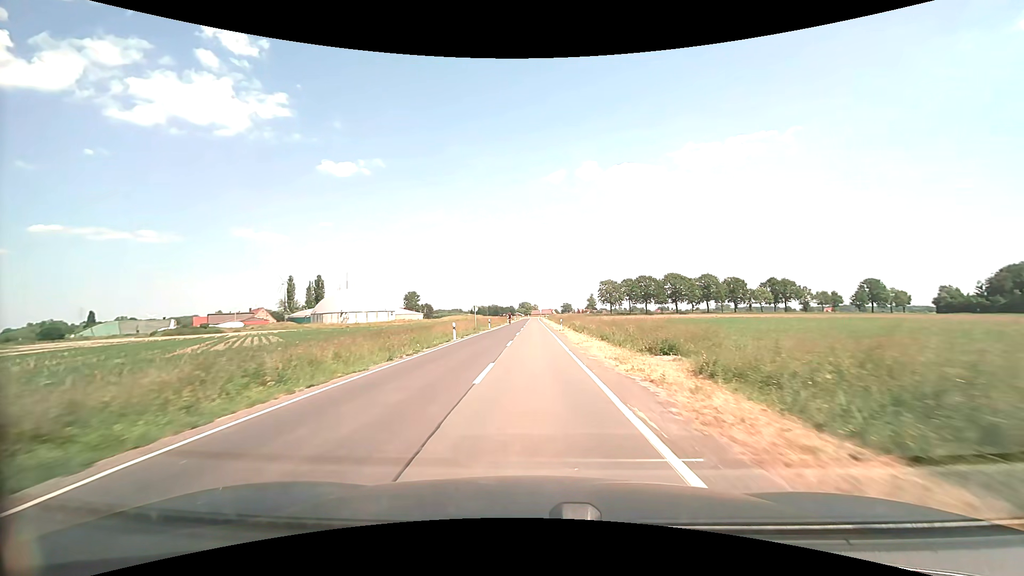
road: secondary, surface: asphalt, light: Day
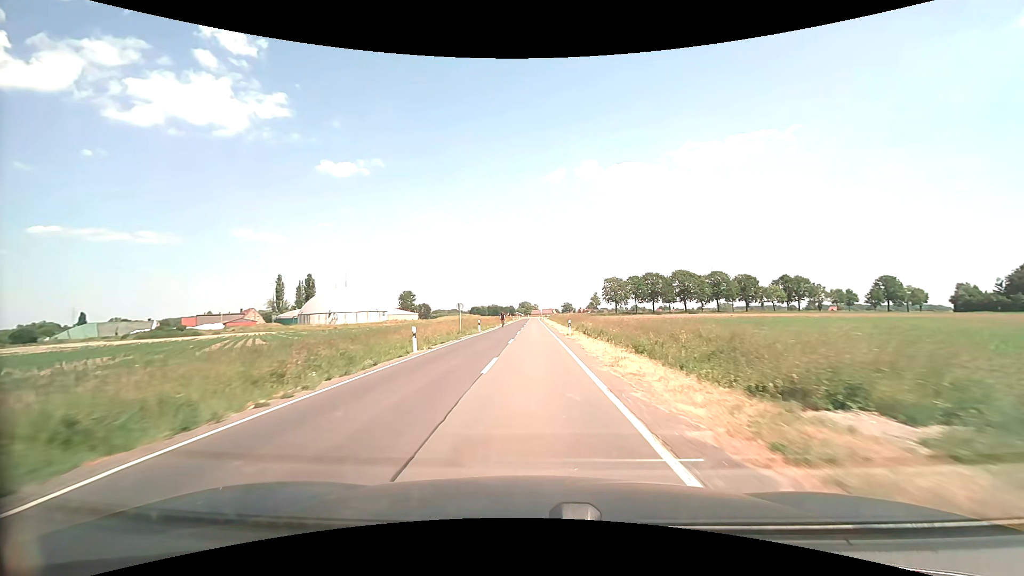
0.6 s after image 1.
(0.0, +10.4) m; 0°
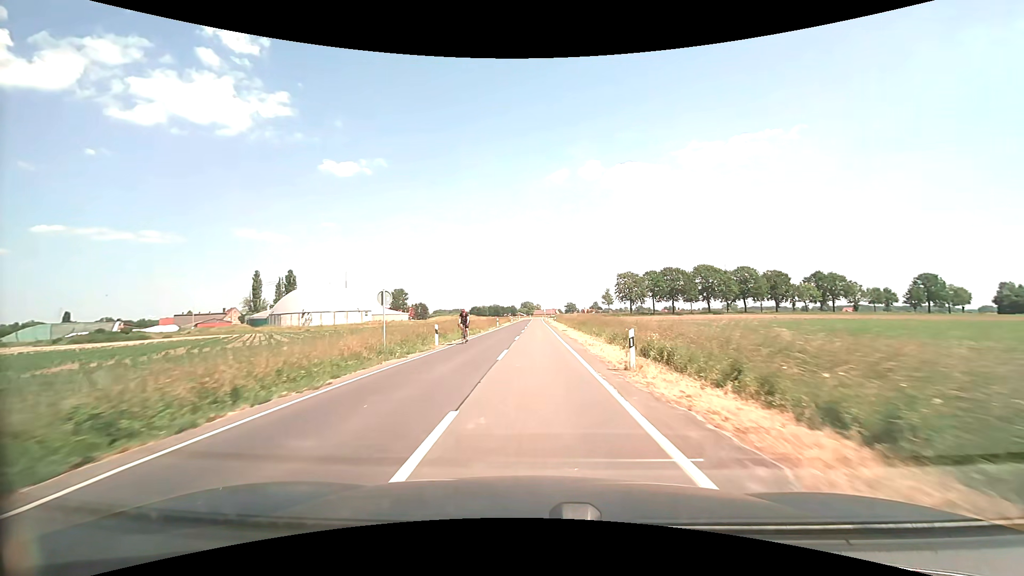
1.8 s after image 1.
(-0.1, +20.8) m; 0°
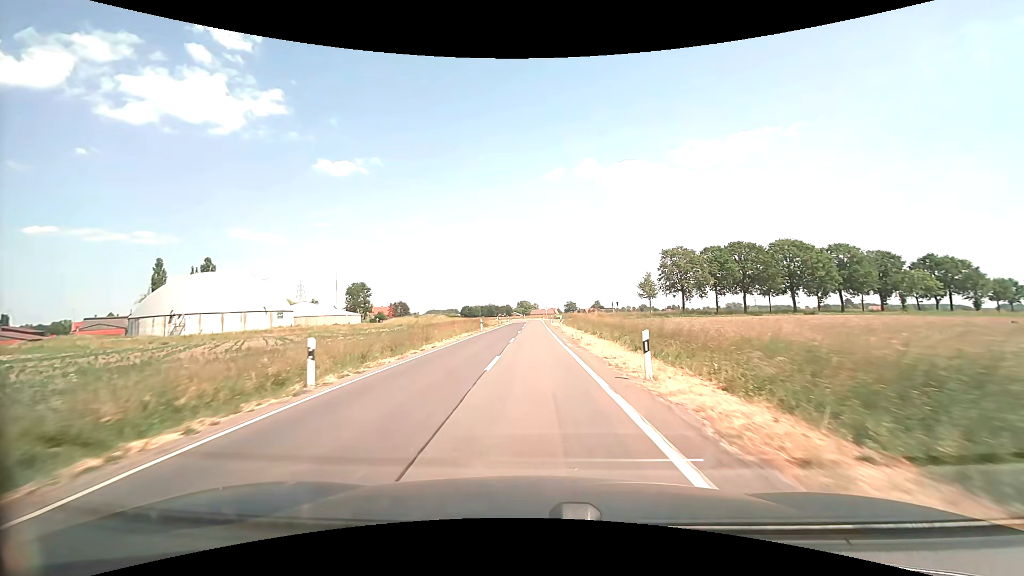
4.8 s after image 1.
(+0.1, +51.5) m; 0°
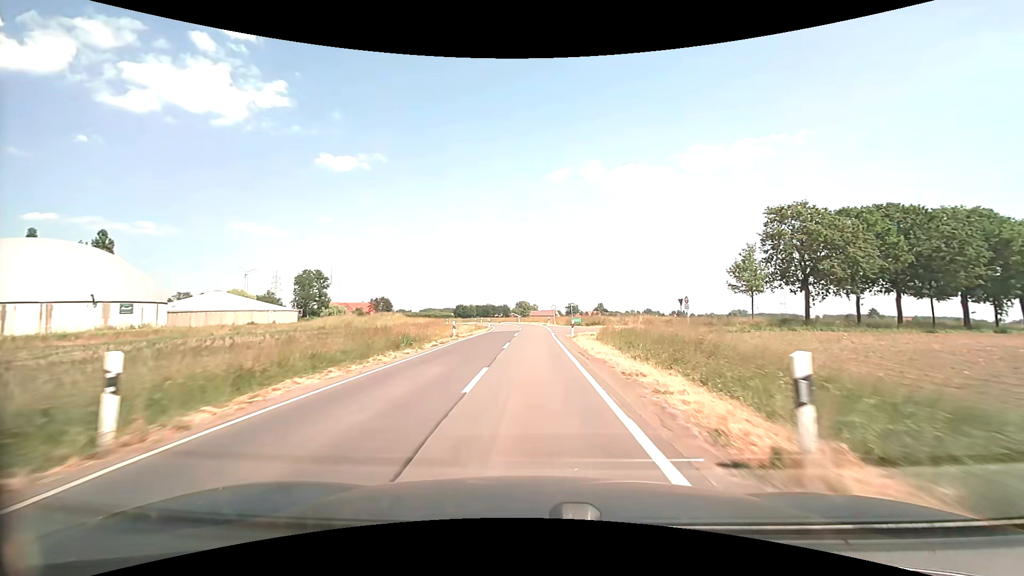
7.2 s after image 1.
(-0.1, +39.7) m; 0°
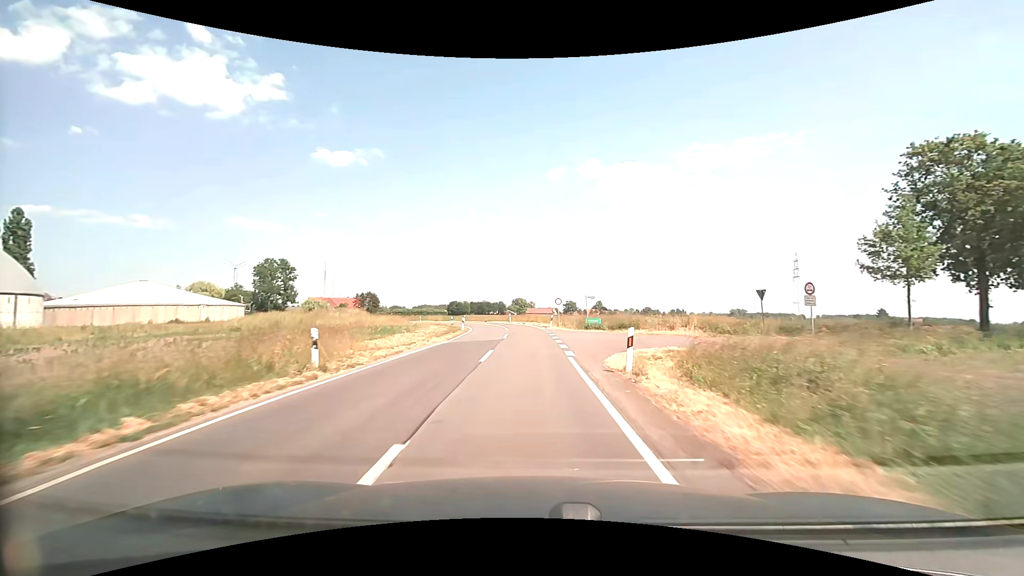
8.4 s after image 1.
(+0.1, +19.1) m; 0°
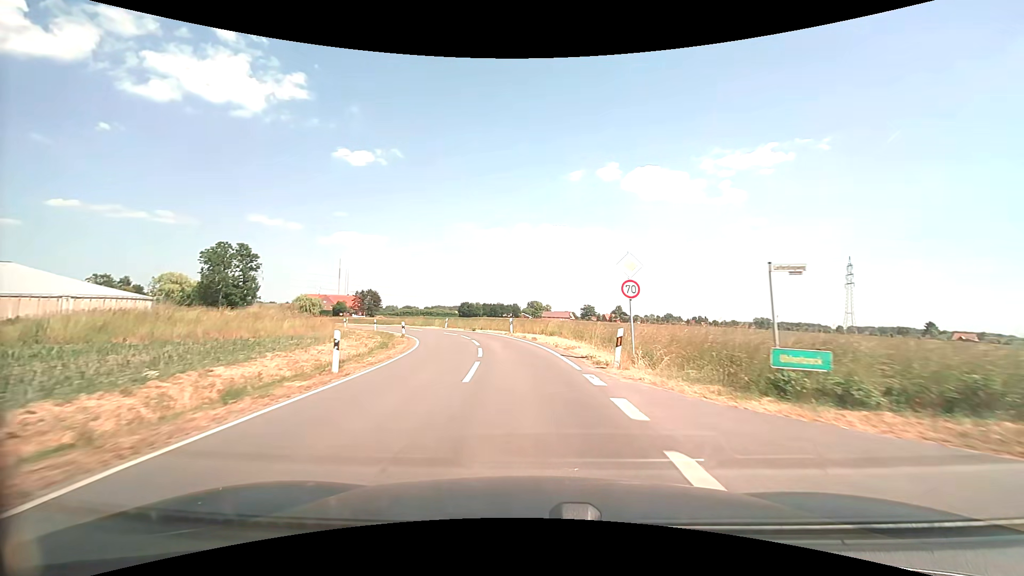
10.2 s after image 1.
(-0.3, +26.8) m; -2°
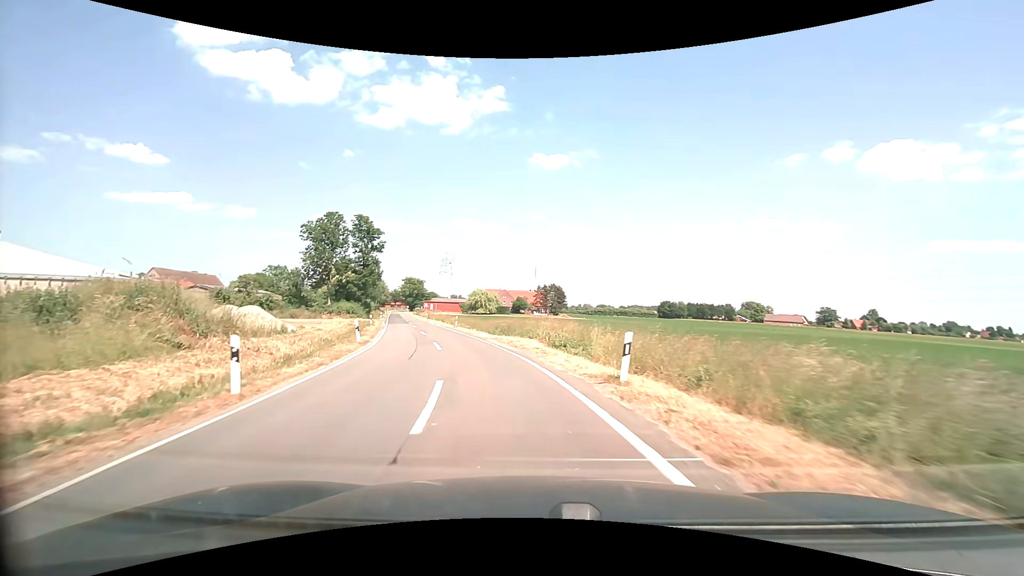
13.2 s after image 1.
(-5.9, +40.5) m; -21°
(-1, +10) (-3, +20) (-5, +29) (-8, +39) (-11, +49) (-14, +58) (-17, +68) (-20, +77) (-23, +87) (-26, +96) m
